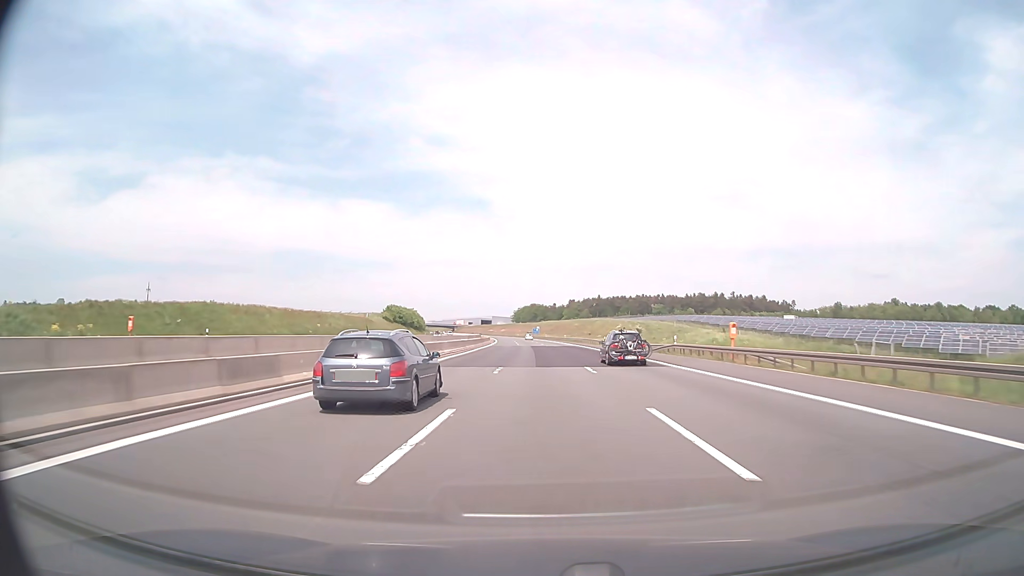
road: motorway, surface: asphalt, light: Day
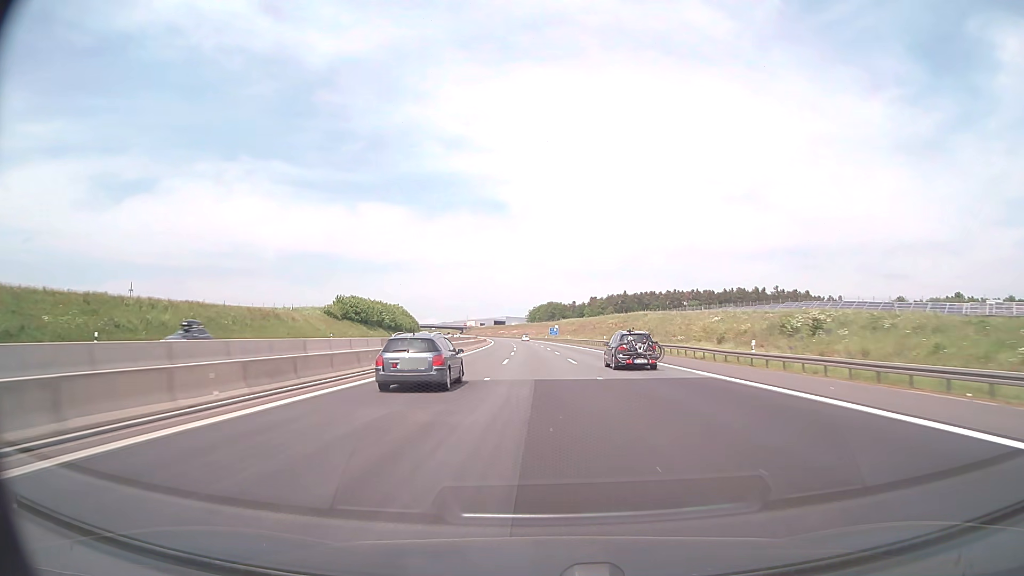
(-0.7, +61.9) m; -1°
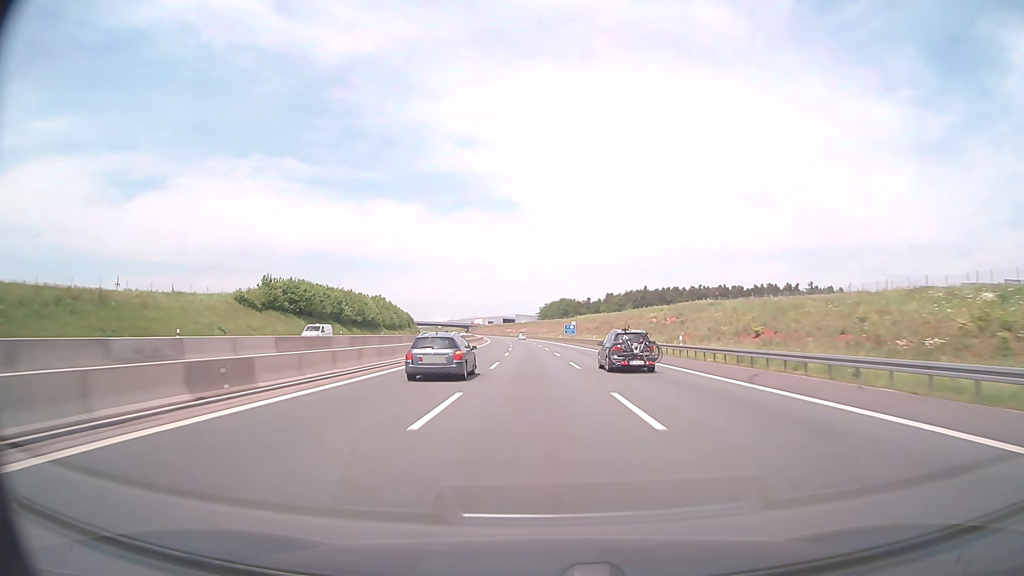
(-0.3, +41.3) m; -1°
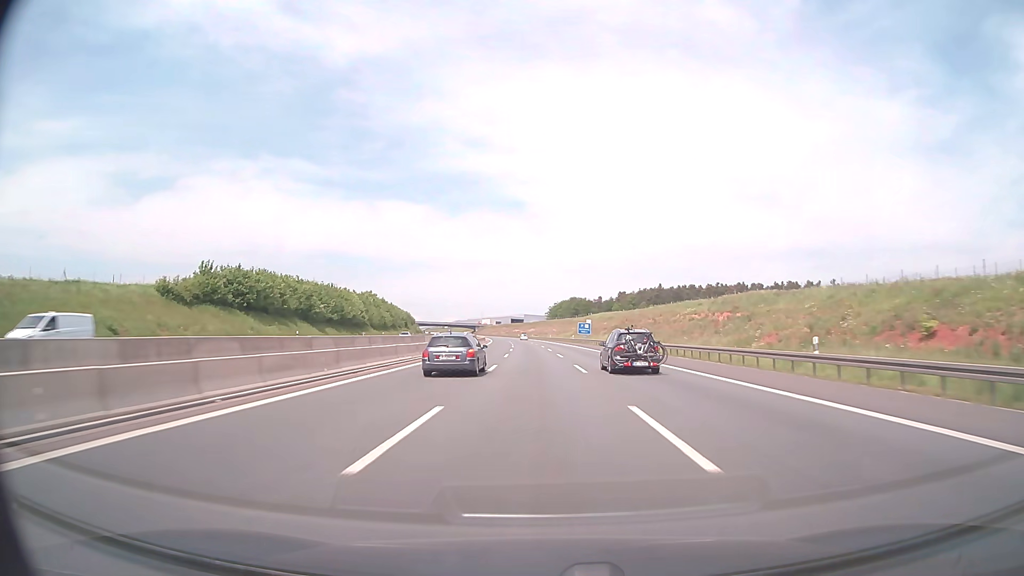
(-0.1, +20.7) m; -1°
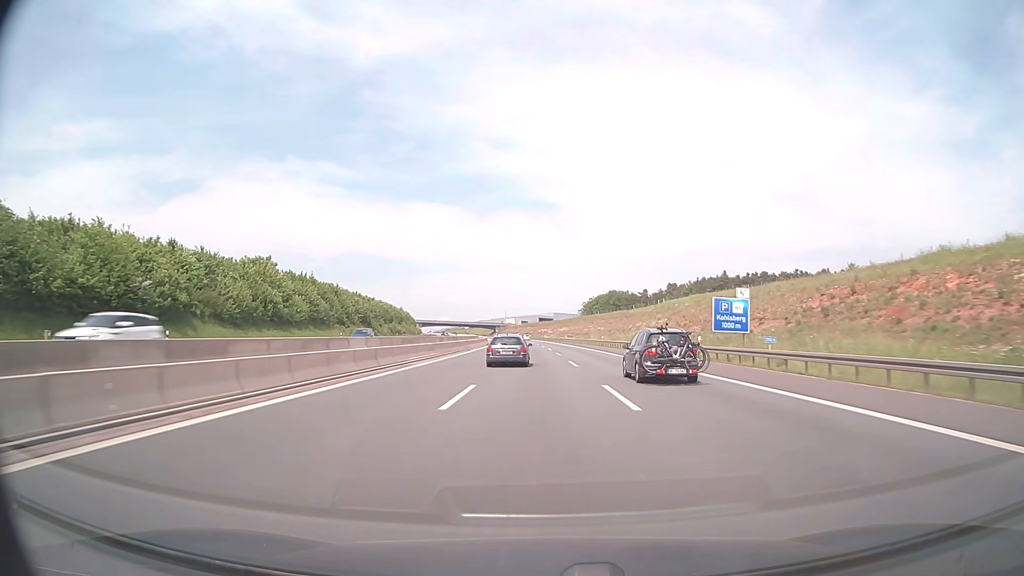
(-1.9, +82.7) m; -3°
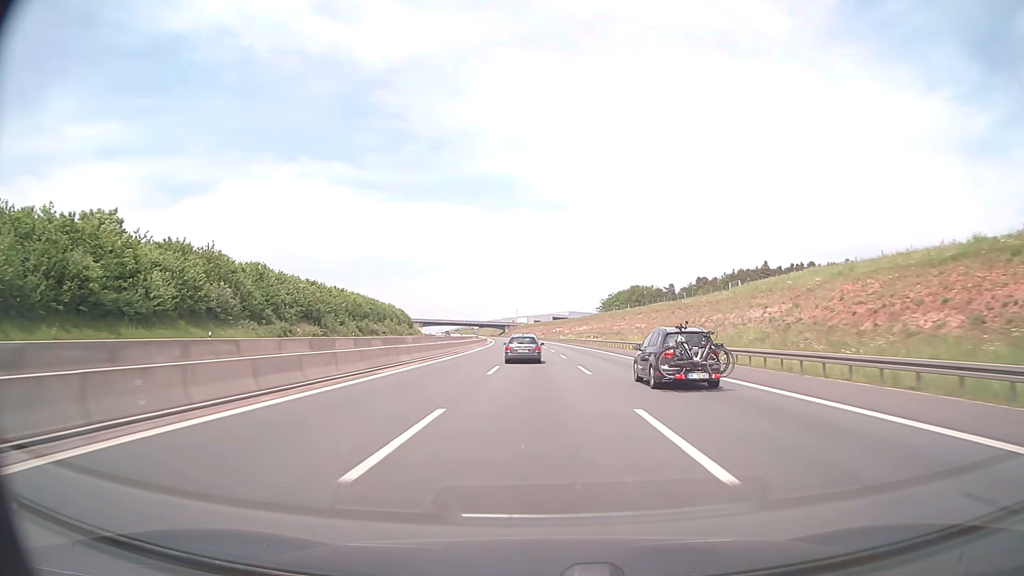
(-0.4, +41.3) m; -1°
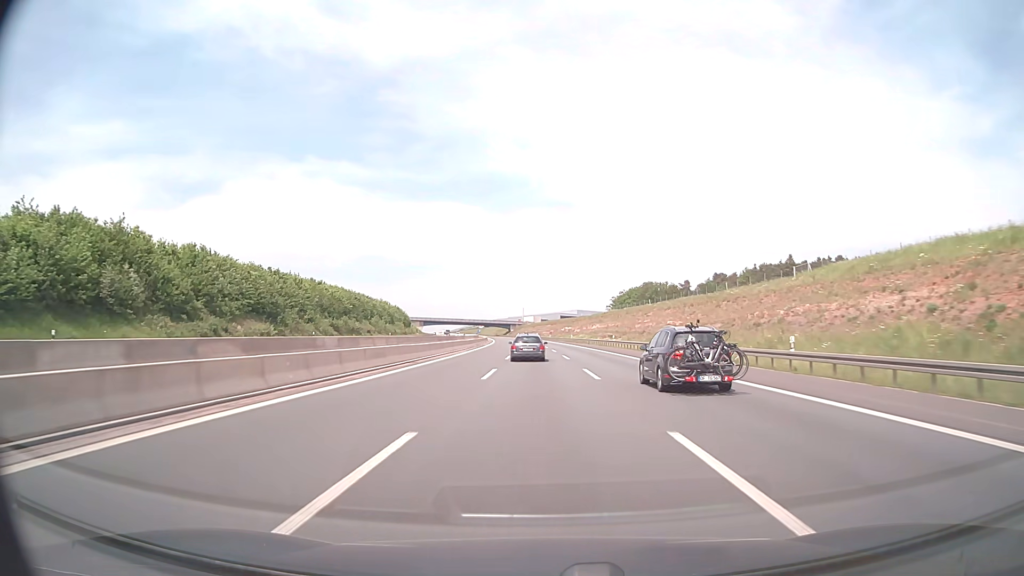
(-0.1, +20.7) m; -1°
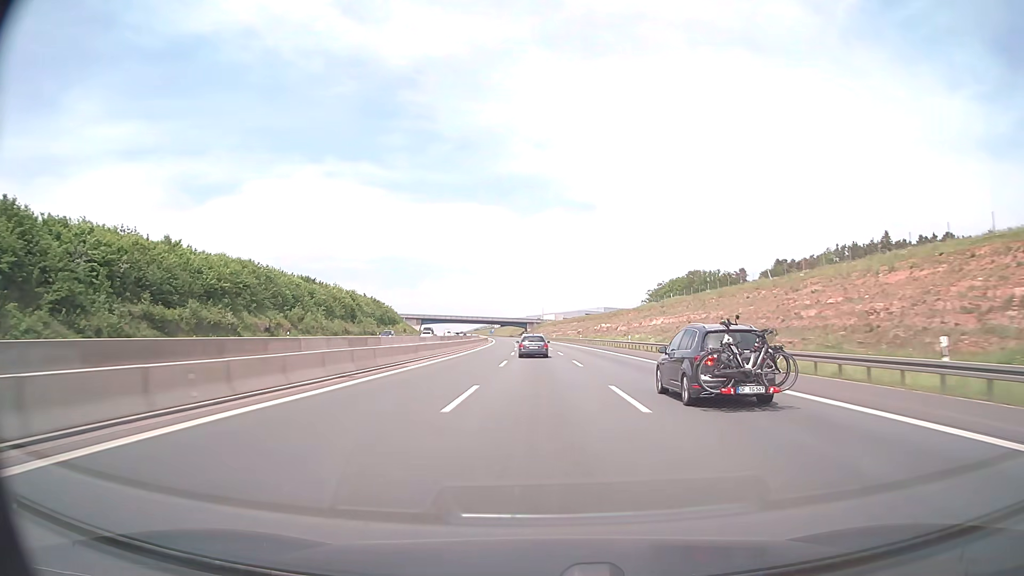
(-1.0, +62.0) m; -2°
(0, +10) (0, +20) (0, +30) (0, +40) (-1, +50) (-1, +60) (-1, +70) (-2, +80) (-2, +90) (-2, +100) m
